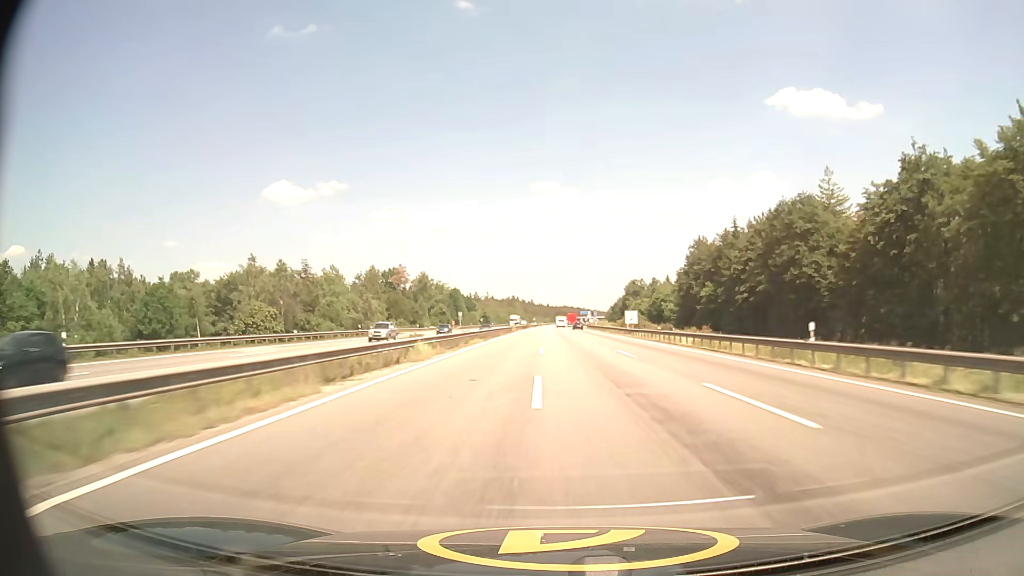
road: motorway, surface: asphalt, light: Day
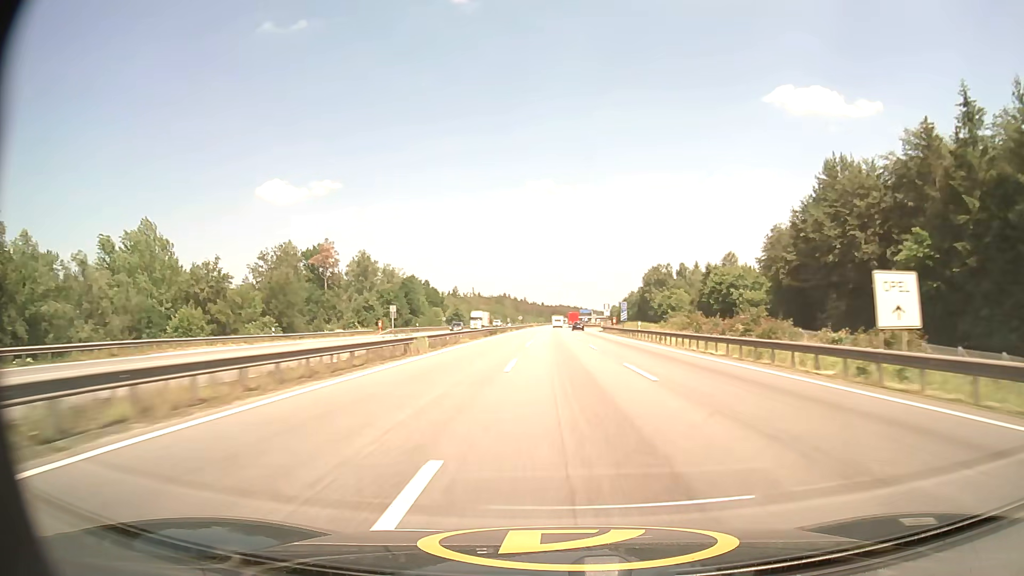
(+0.2, +64.3) m; 0°
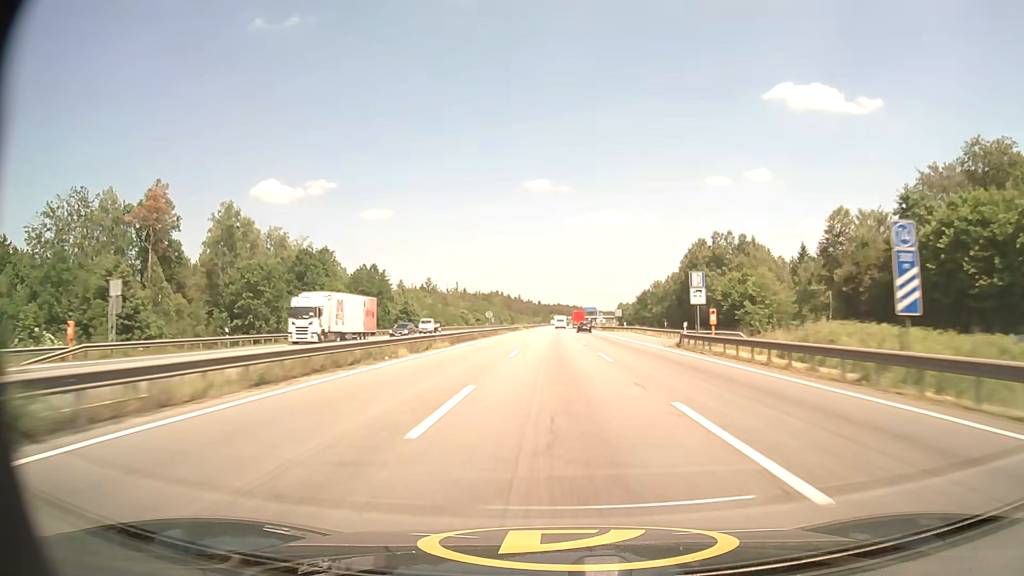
(+0.2, +64.6) m; 0°
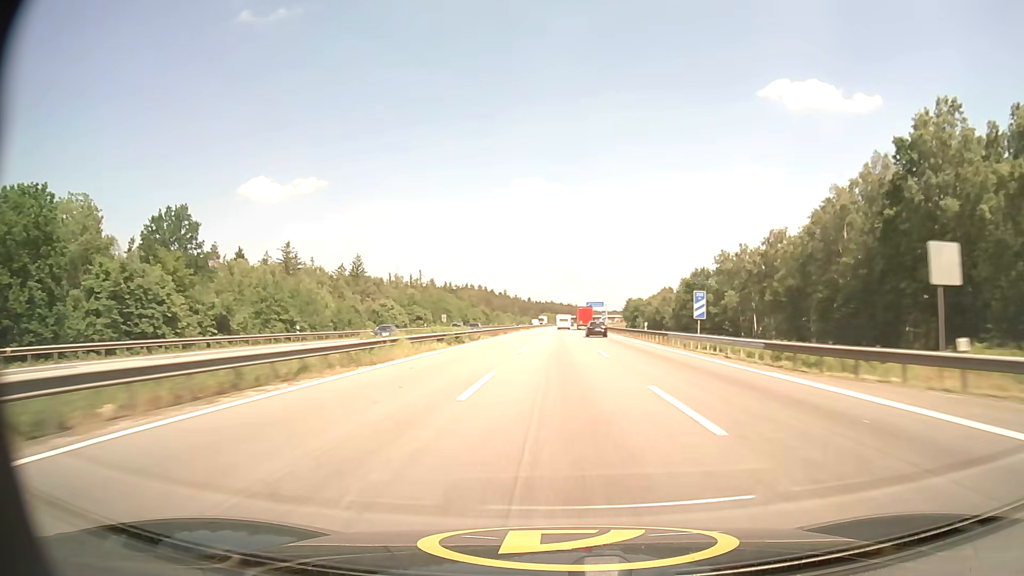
(+0.3, +86.5) m; +1°
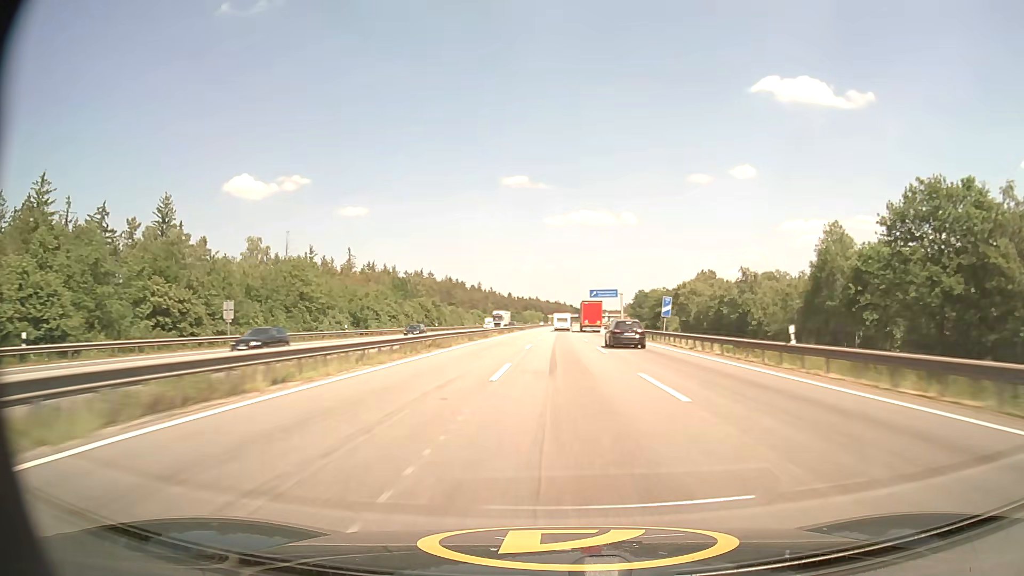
(+0.7, +86.3) m; +1°
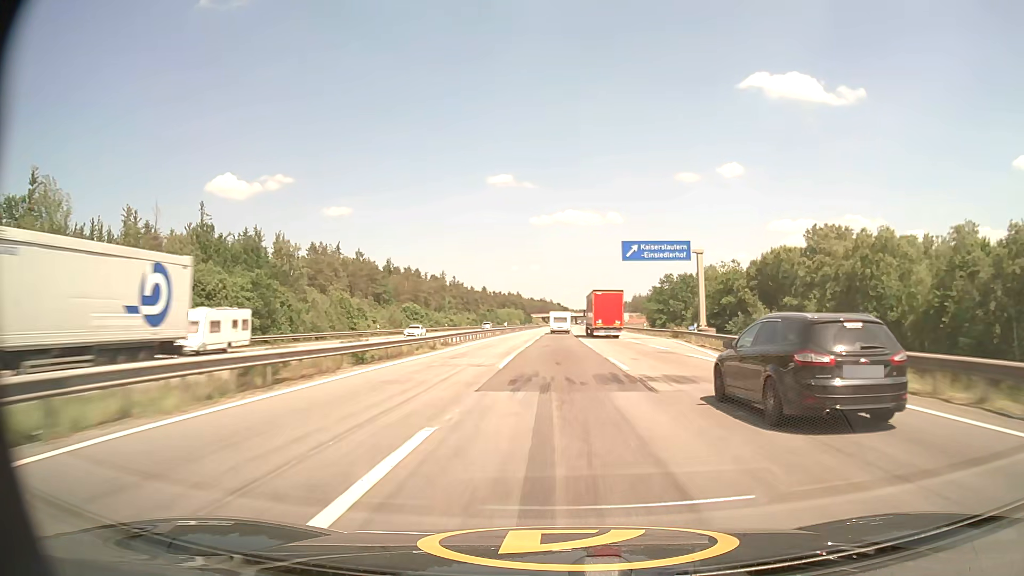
(+0.9, +85.1) m; +1°
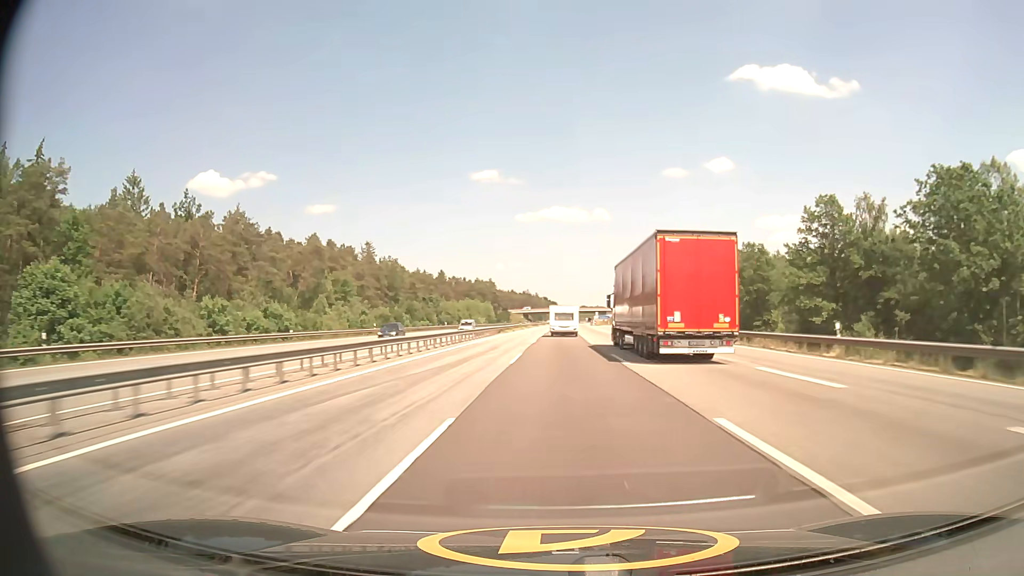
(+1.0, +105.4) m; +1°
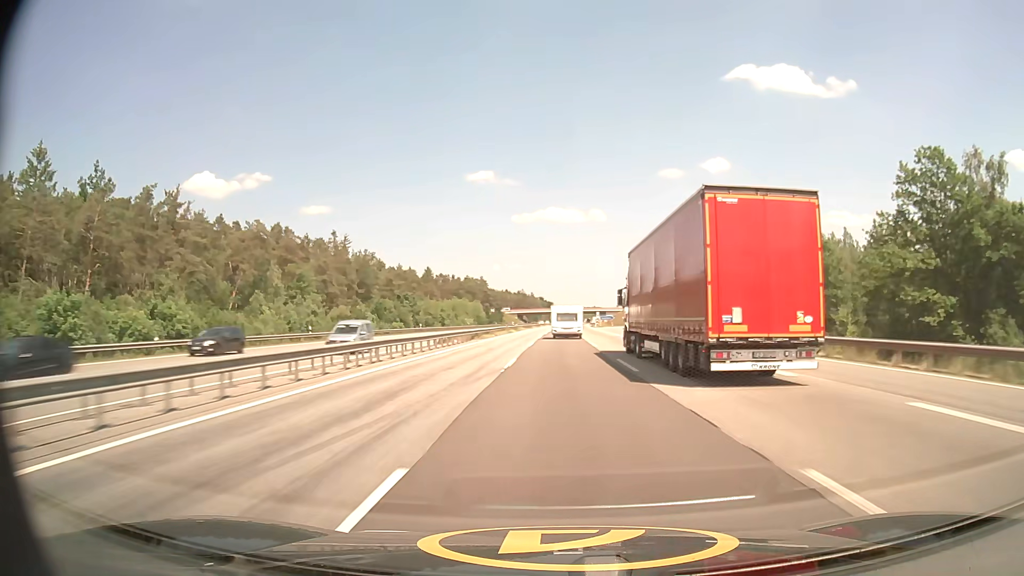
(+0.1, +20.9) m; 0°
(0, +10) (0, +20) (0, +30) (0, +40) (0, +50) (0, +60) (+1, +70) (+1, +80) (+1, +90) (+1, +100) m
